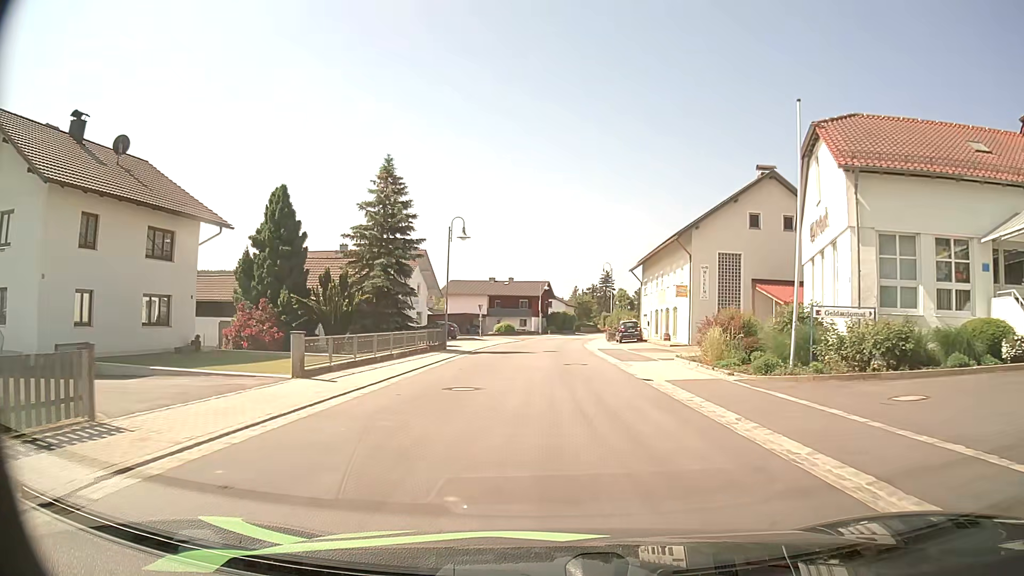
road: secondary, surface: asphalt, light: Day
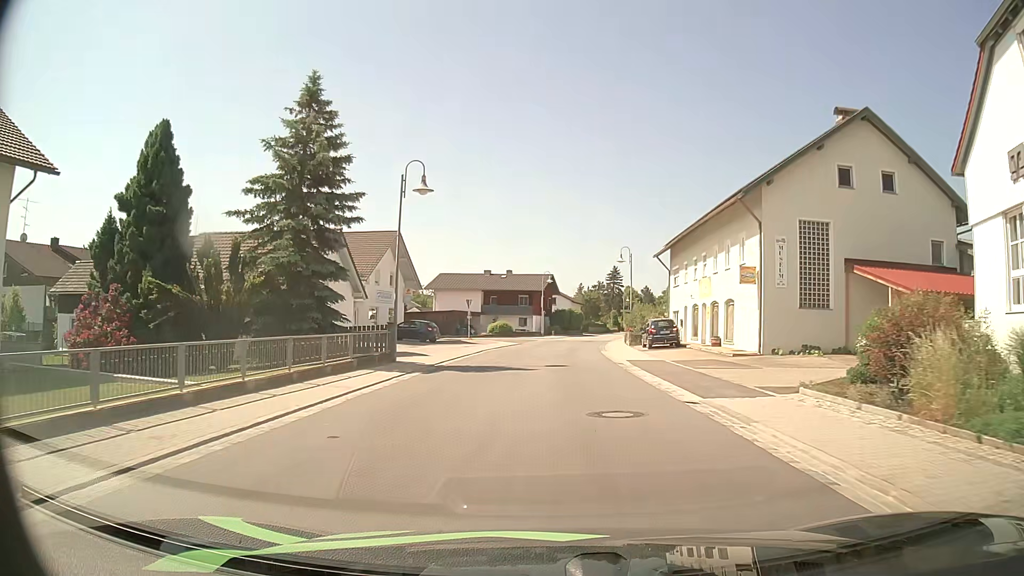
(0.0, +12.7) m; 0°
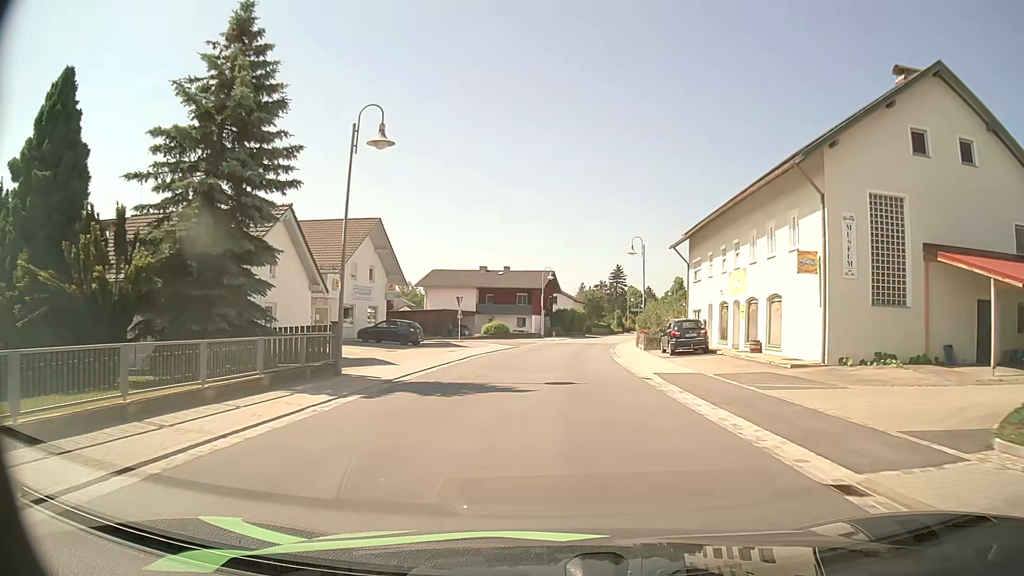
(0.0, +6.4) m; 0°
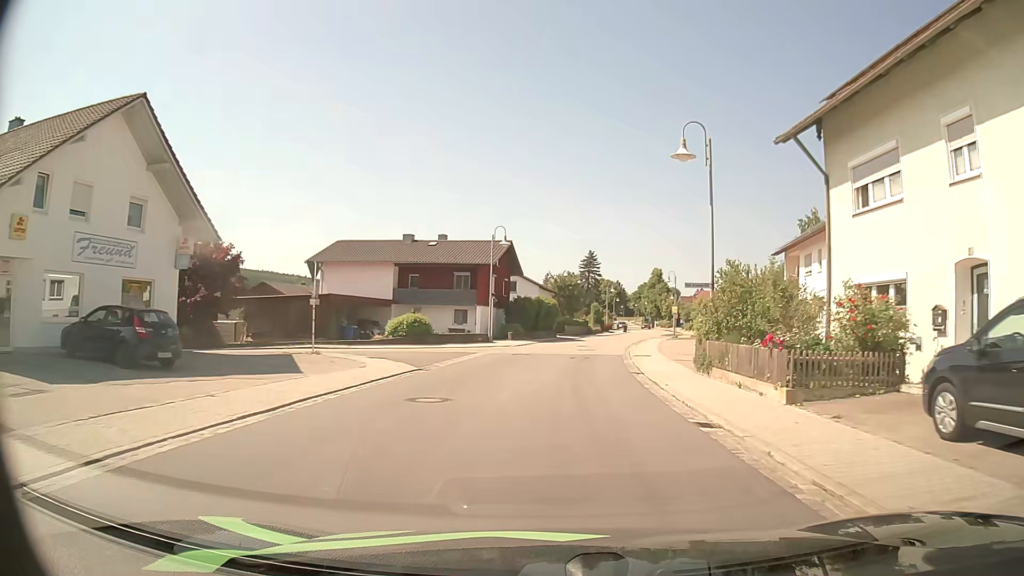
(+0.6, +25.6) m; +3°
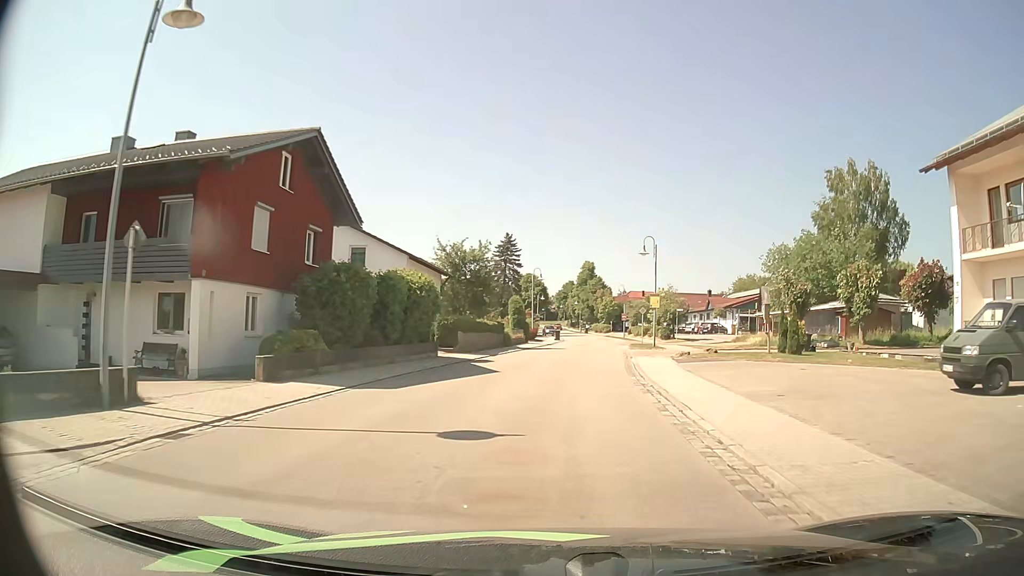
(+1.9, +31.5) m; +7°
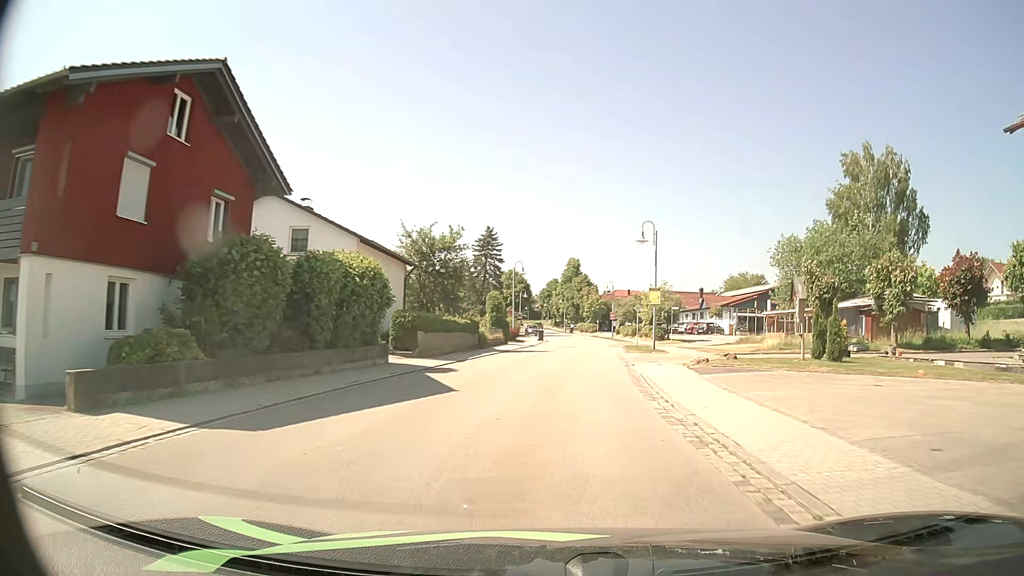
(+0.1, +6.2) m; +1°
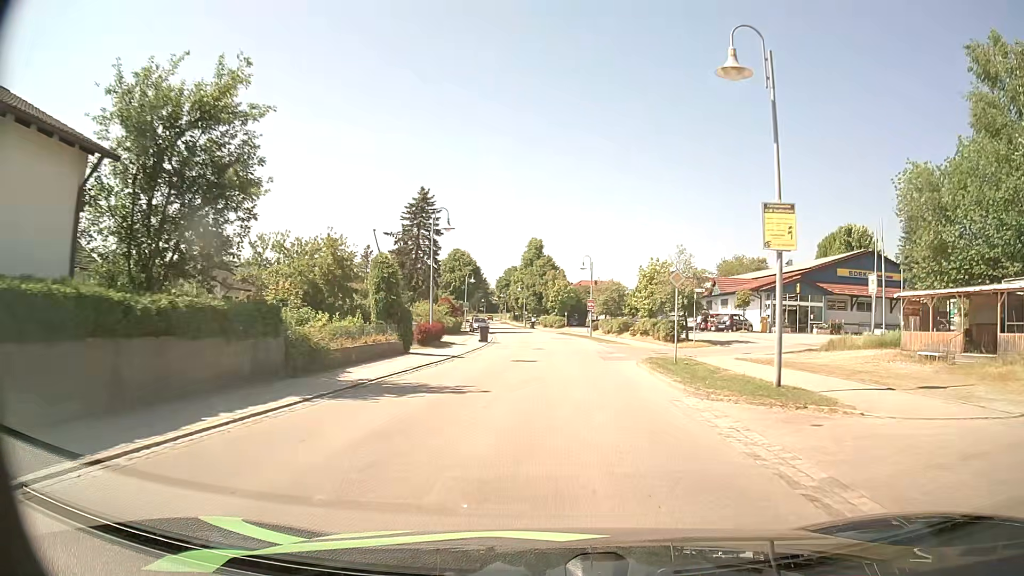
(+1.0, +24.7) m; +4°
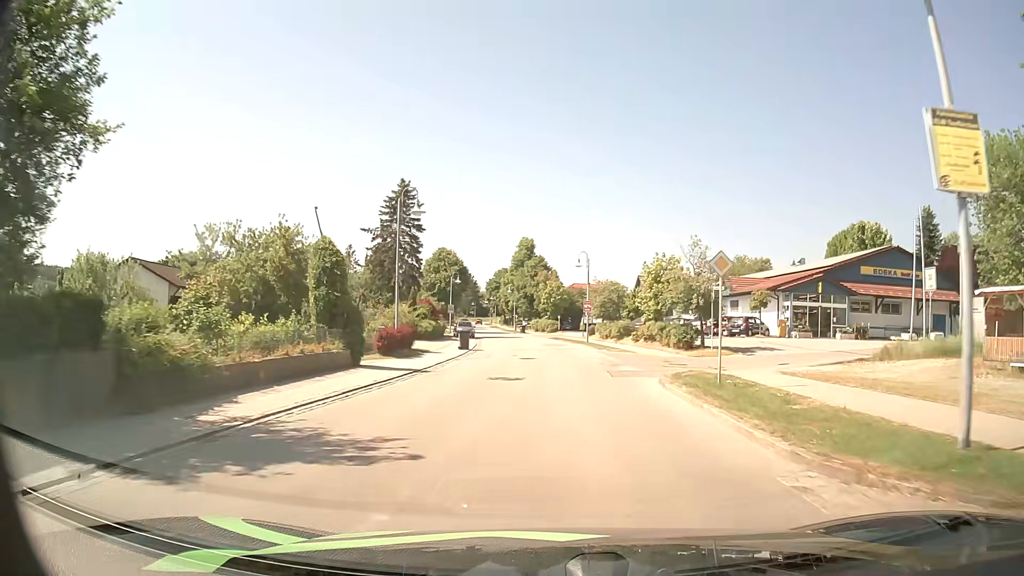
(0.0, +6.2) m; +1°
(0, +10) (0, +20) (0, +30) (0, +40) (0, +50) (-1, +60) (-3, +70) (-4, +80) (-6, +90) (-8, +99) m
